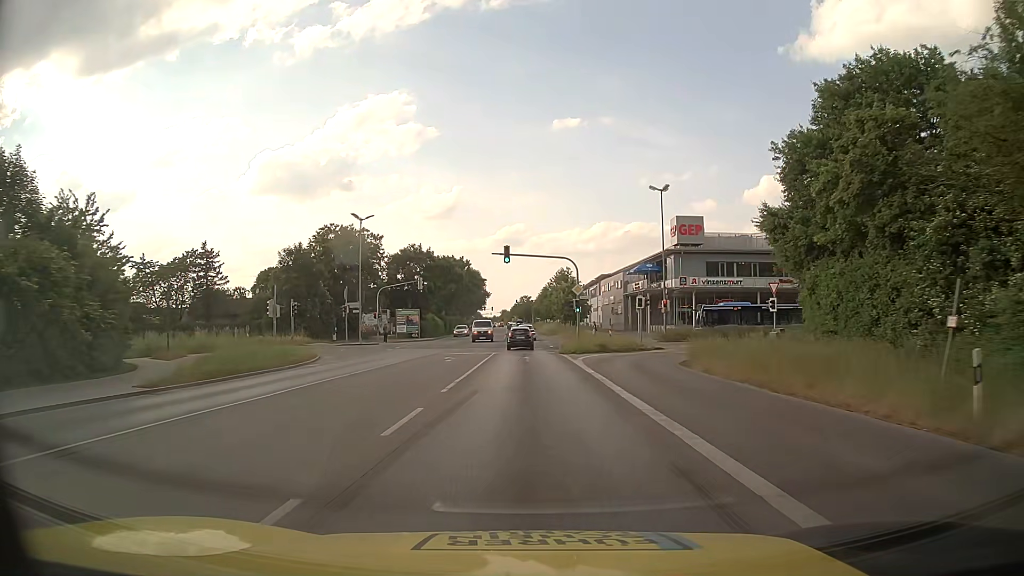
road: secondary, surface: asphalt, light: Day
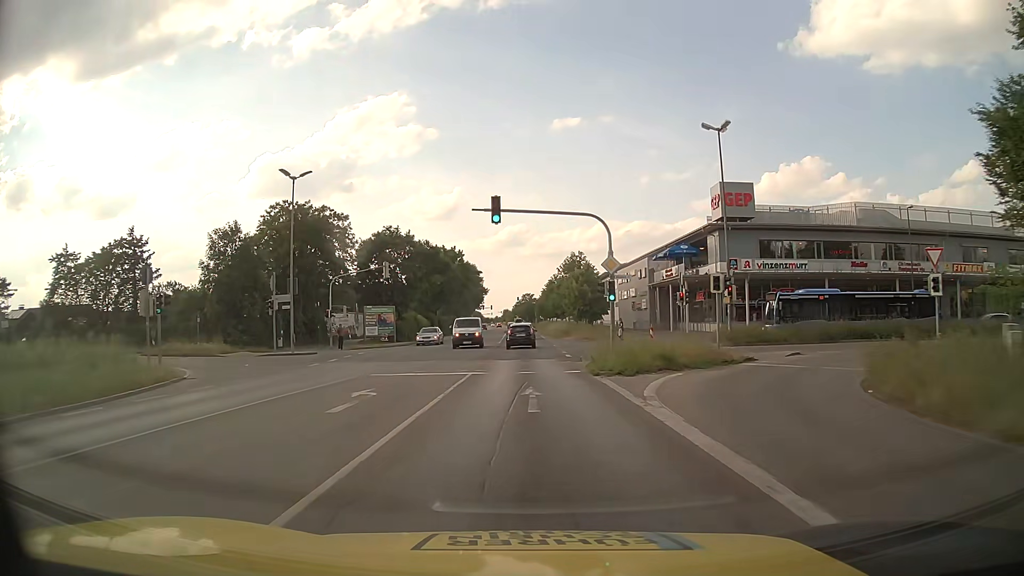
(0.0, +17.0) m; 0°
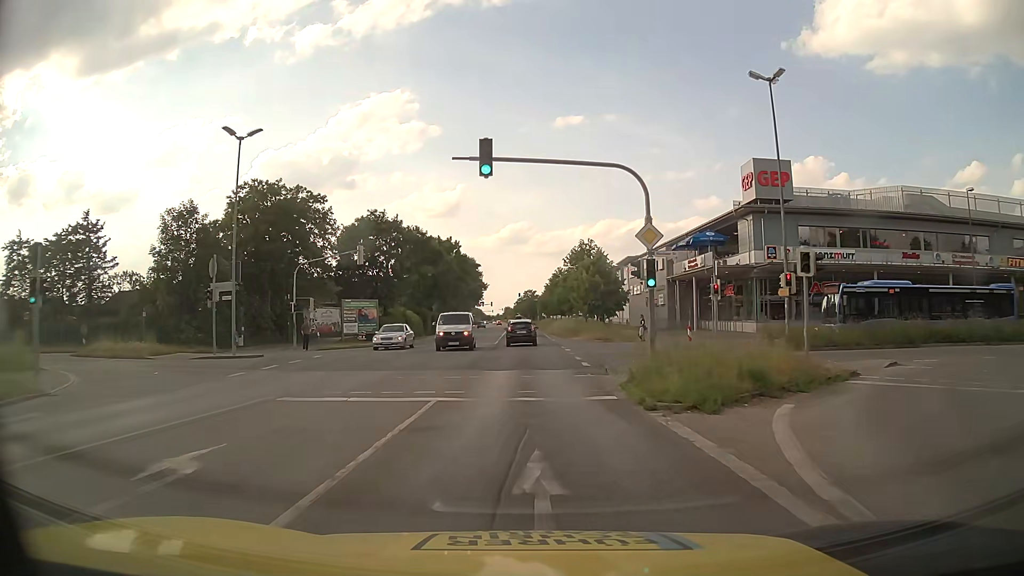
(0.0, +8.3) m; 0°
